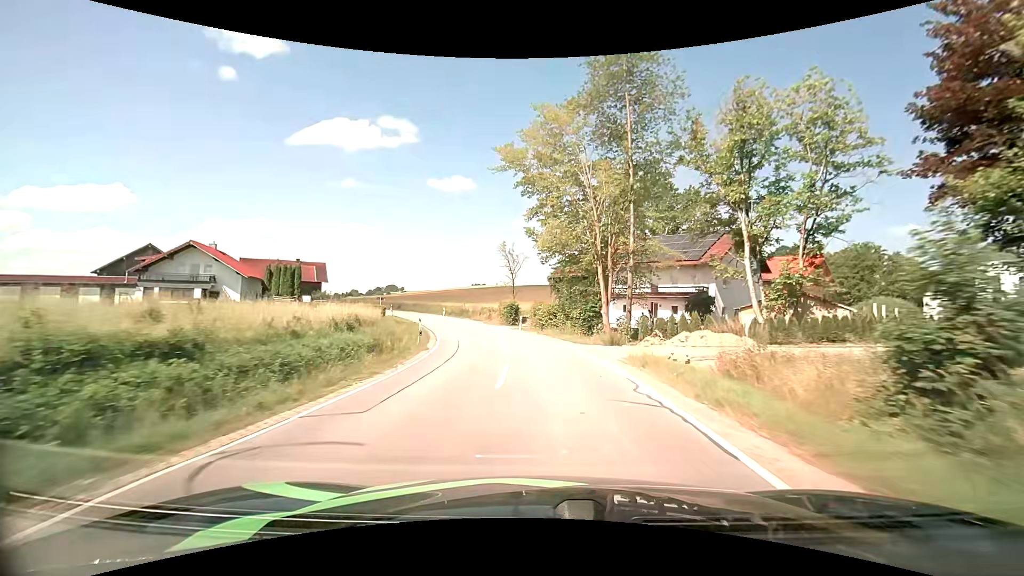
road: secondary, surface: asphalt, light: Day
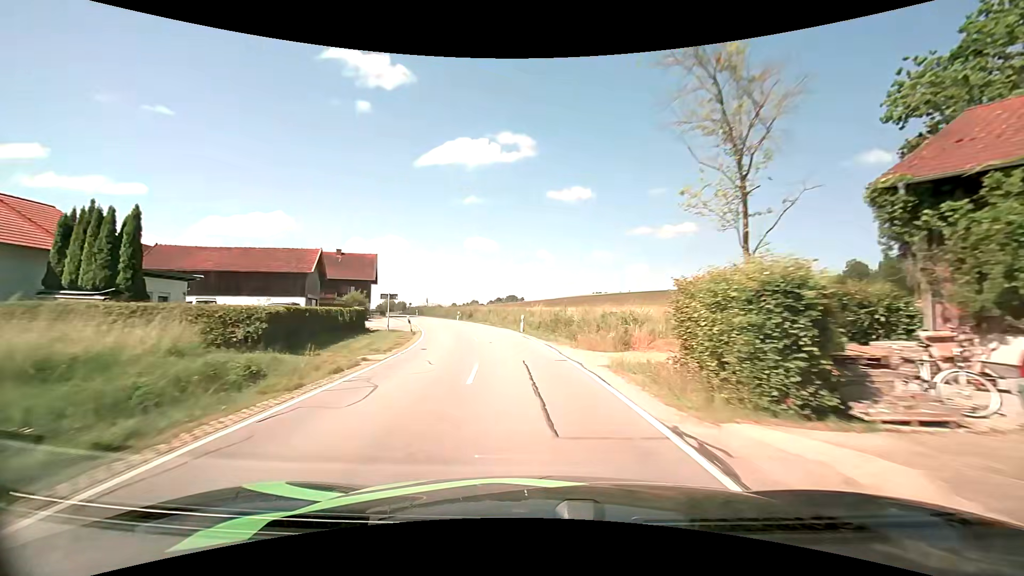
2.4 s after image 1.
(-3.5, +35.9) m; -13°
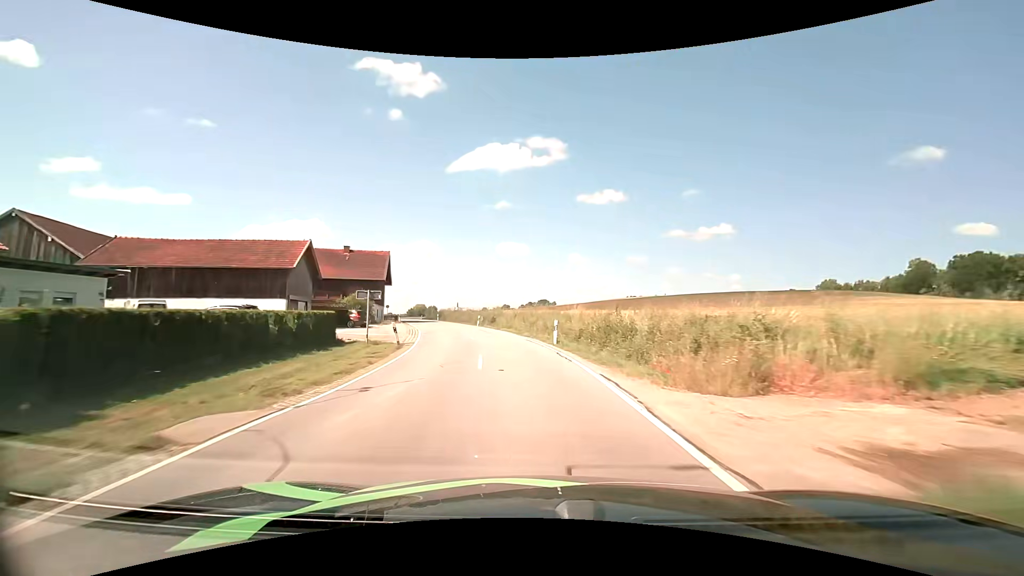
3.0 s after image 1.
(-0.3, +9.3) m; -4°
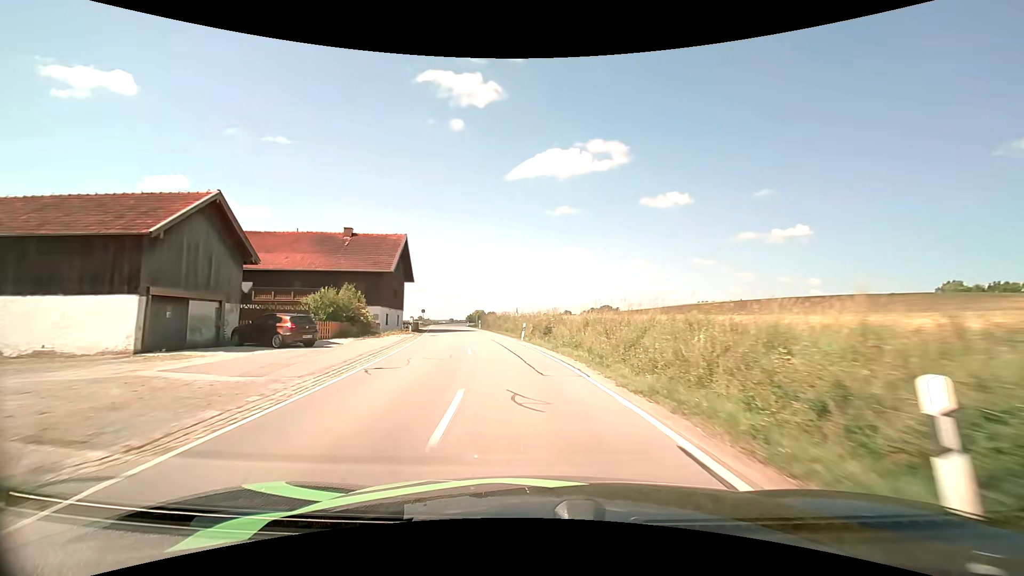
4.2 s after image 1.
(-1.1, +18.8) m; -7°
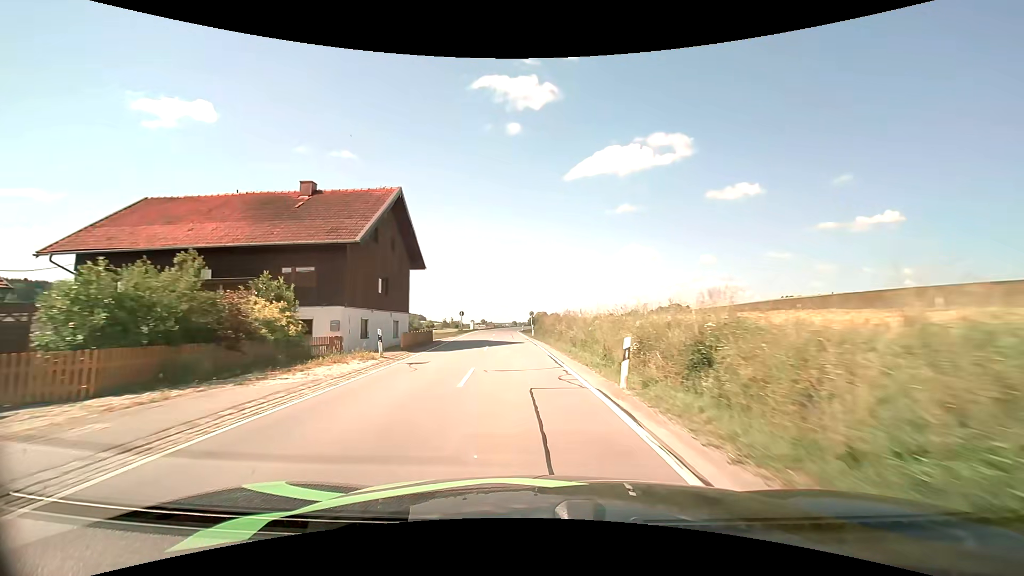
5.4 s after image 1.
(-1.2, +19.1) m; -7°
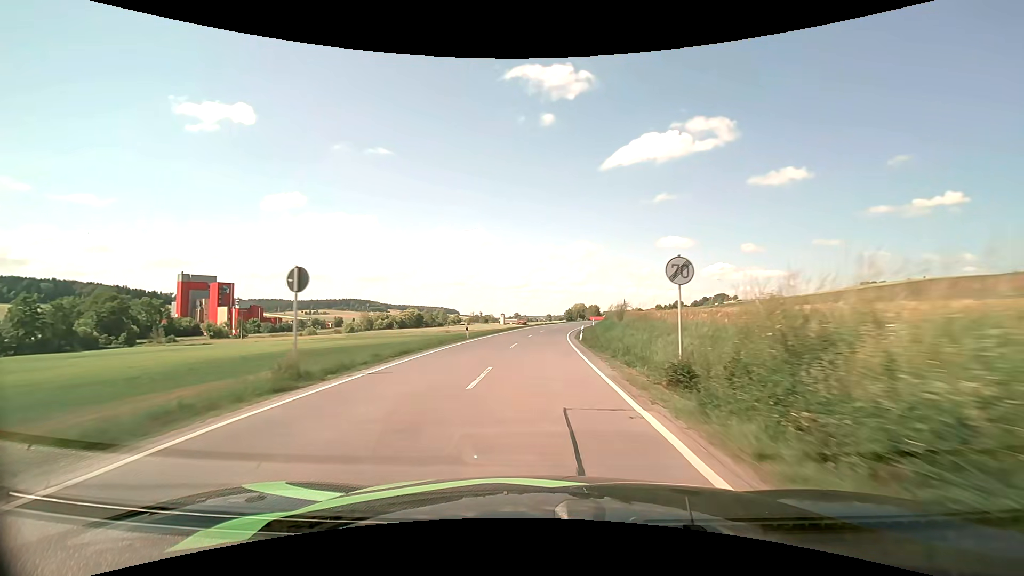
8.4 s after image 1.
(-3.5, +49.8) m; -4°
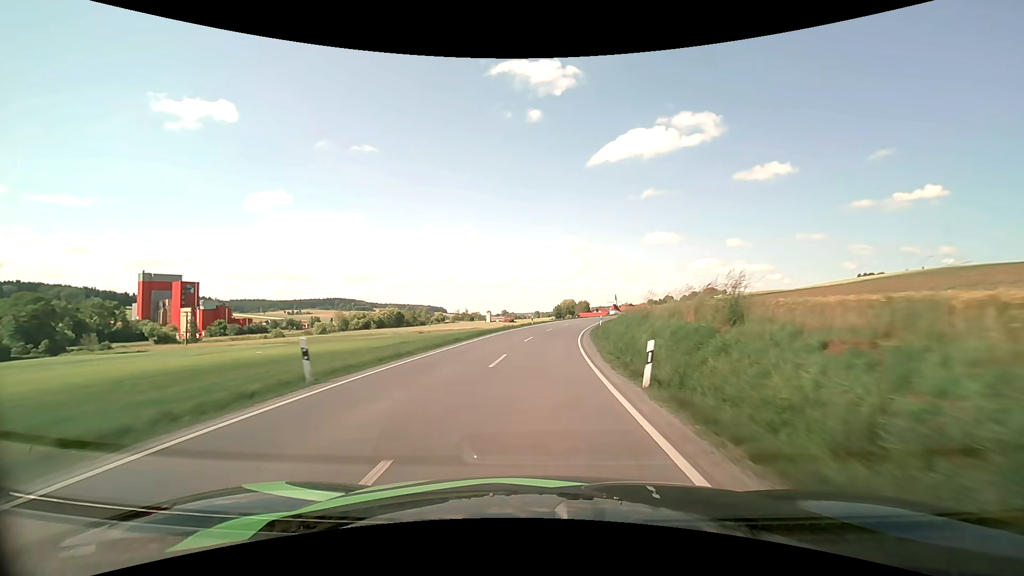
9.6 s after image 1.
(+0.1, +20.2) m; +1°
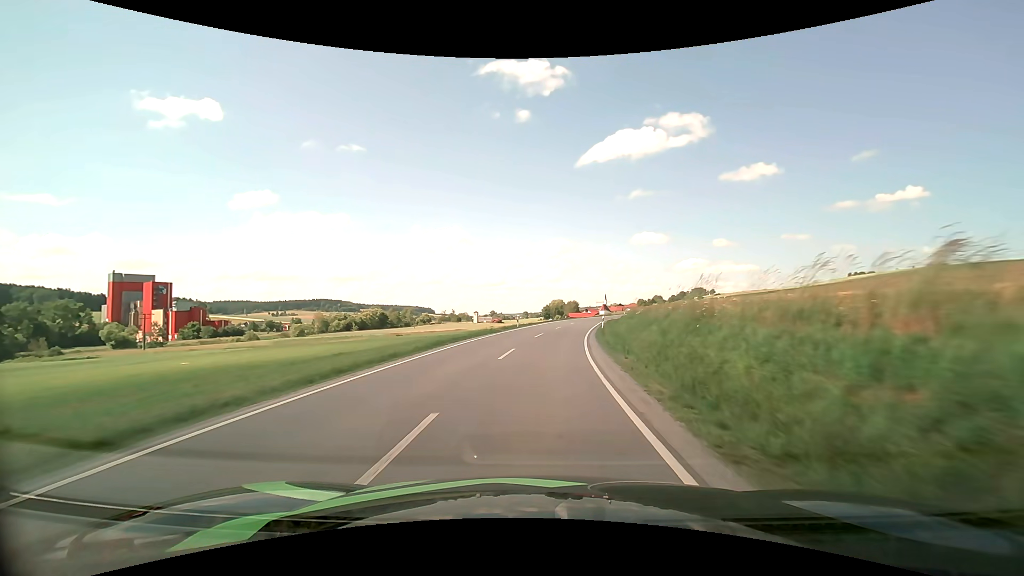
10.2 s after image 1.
(+0.1, +10.1) m; +1°
(0, +10) (+1, +20) (+1, +30) (+2, +40) (+4, +50) (+6, +60) (+8, +69) (+10, +79) (+12, +89) (+15, +99) m
